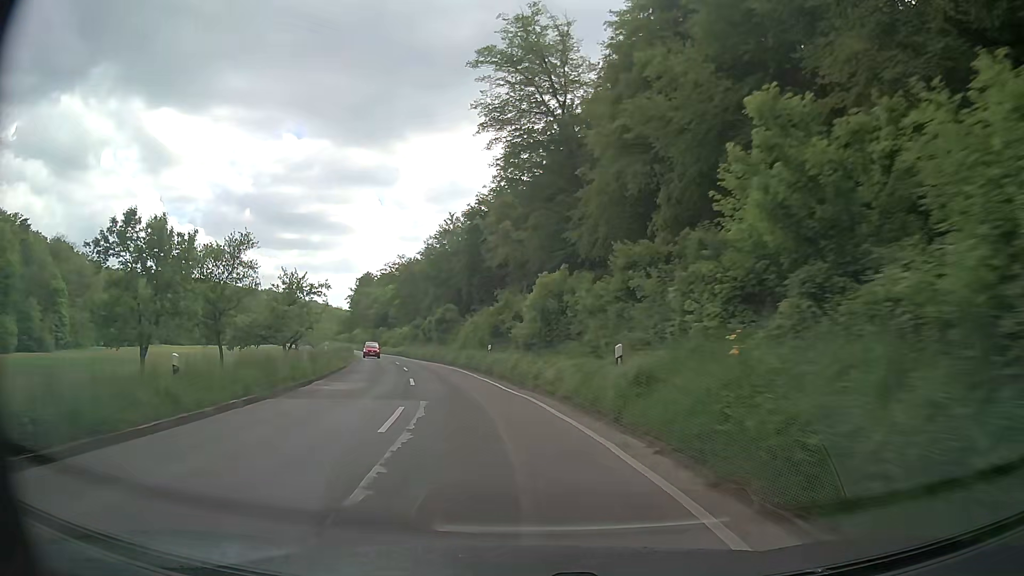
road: secondary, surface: asphalt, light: Day
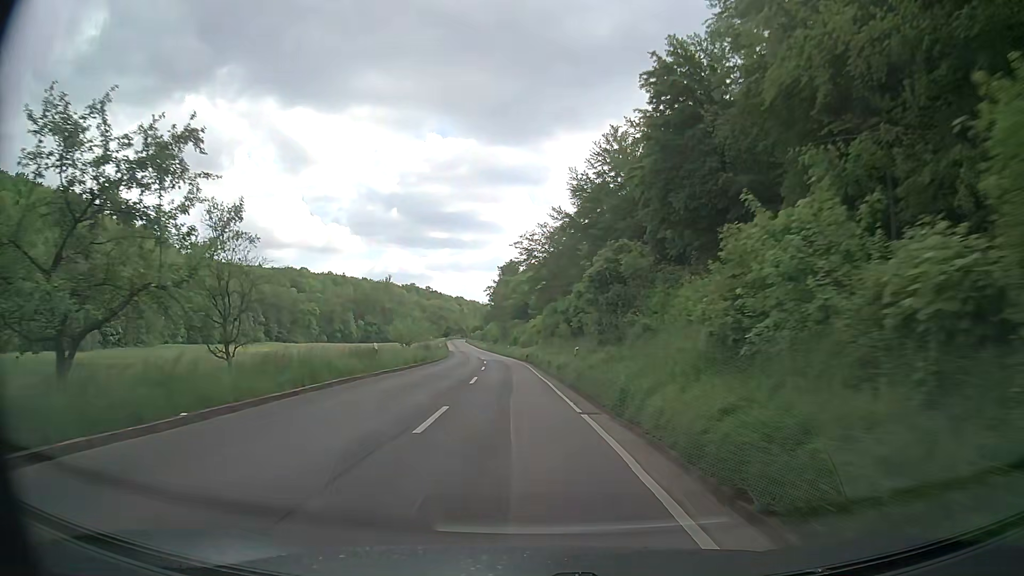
(-5.3, +37.2) m; -14°
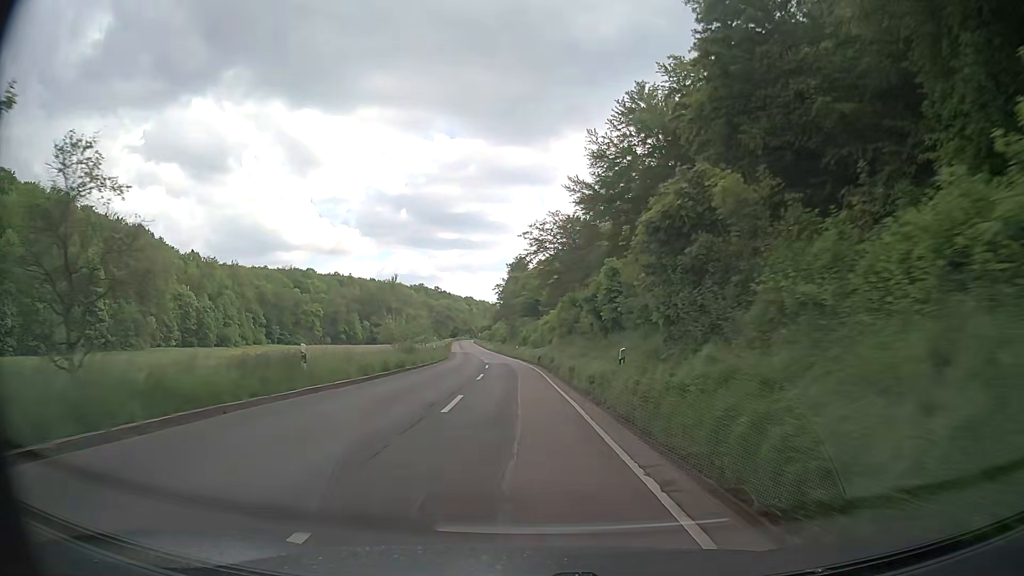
(-0.1, +9.7) m; -1°
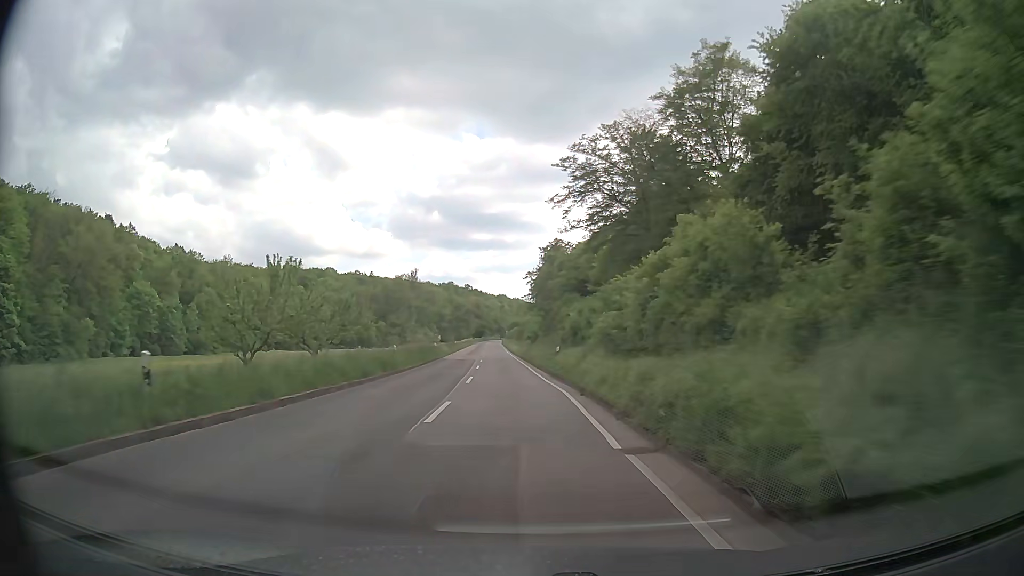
(-0.7, +39.5) m; -3°
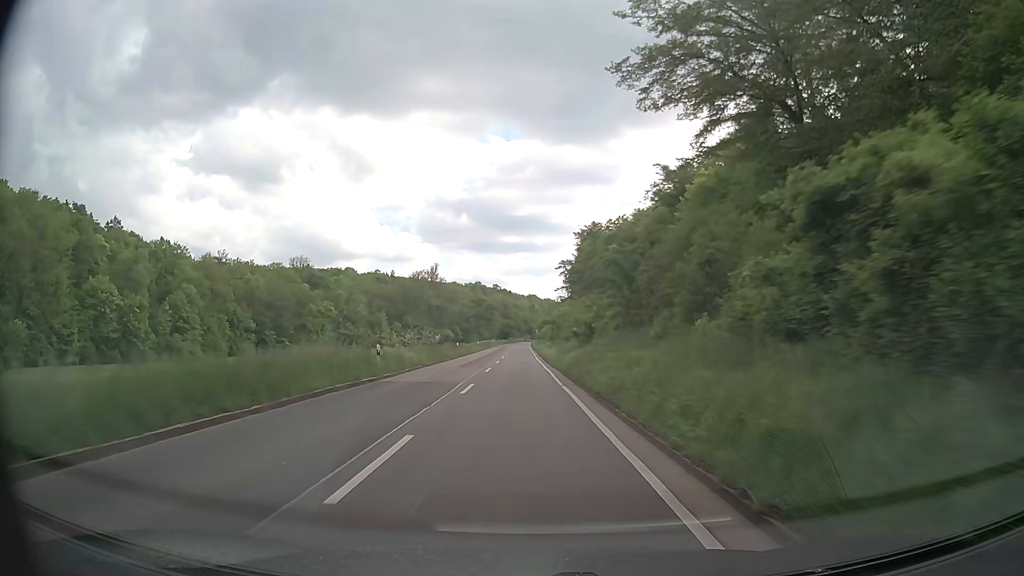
(-0.6, +29.8) m; -2°
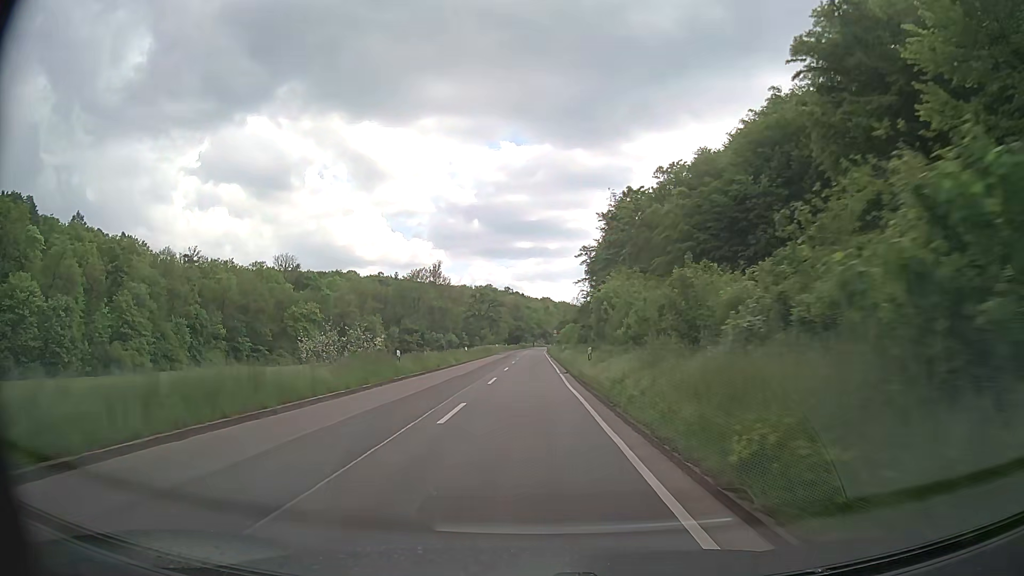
(-0.2, +30.0) m; -1°
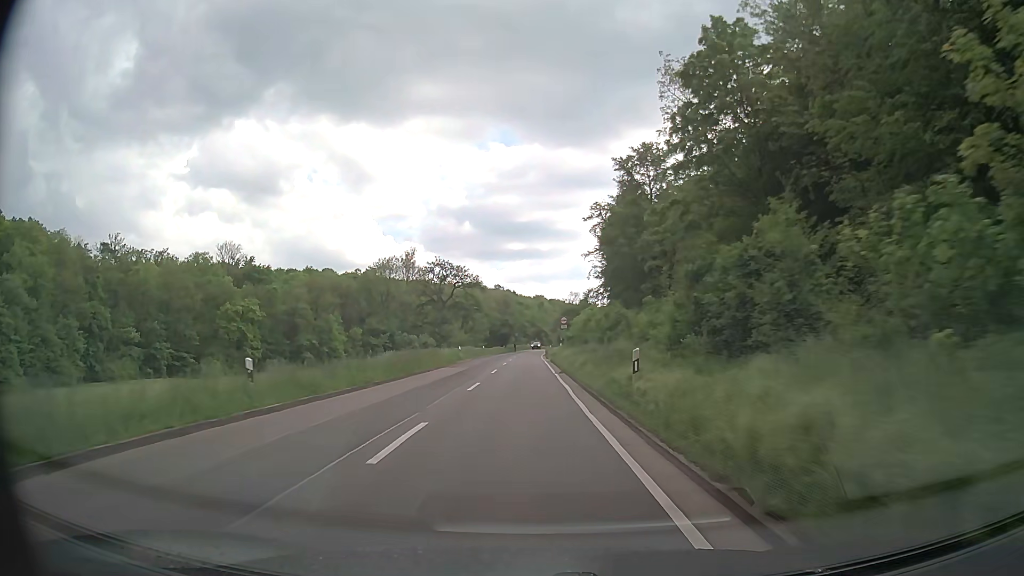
(+0.1, +40.5) m; 0°
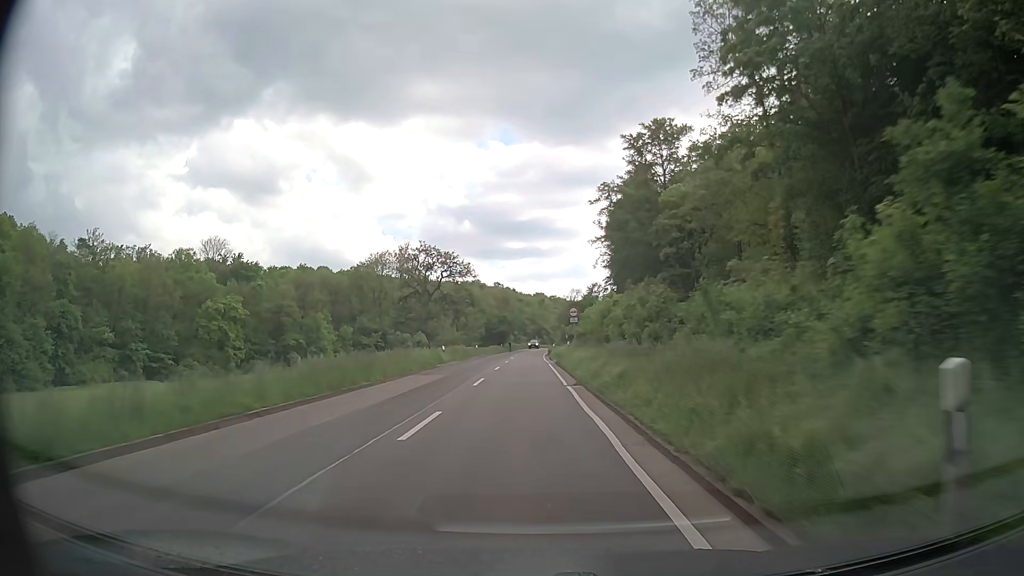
(0.0, +10.2) m; 0°
(0, +10) (0, +20) (0, +30) (0, +40) (0, +50) (0, +60) (0, +70) (0, +80) (+1, +90) (+1, +100) m
